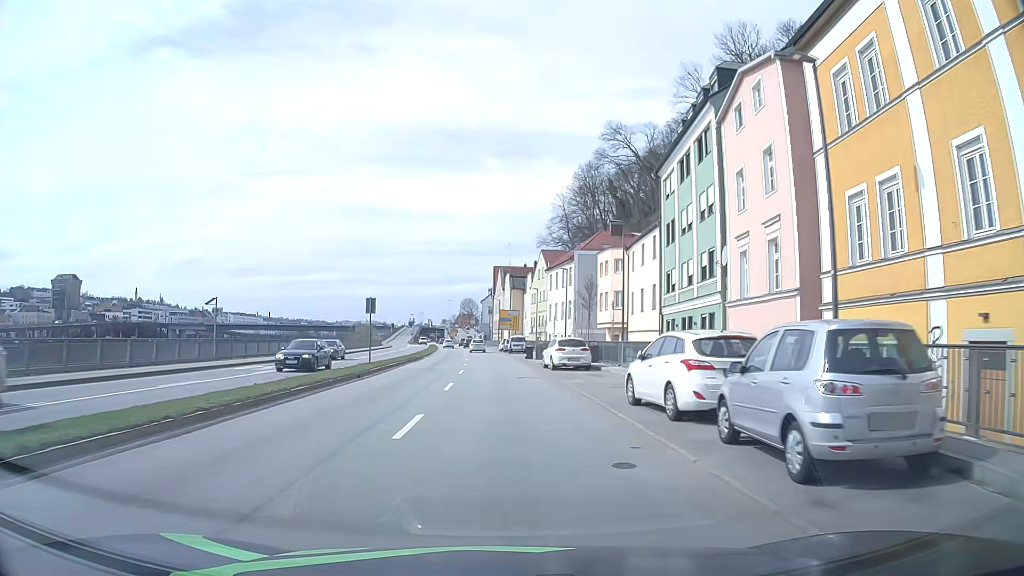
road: primary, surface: asphalt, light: Day
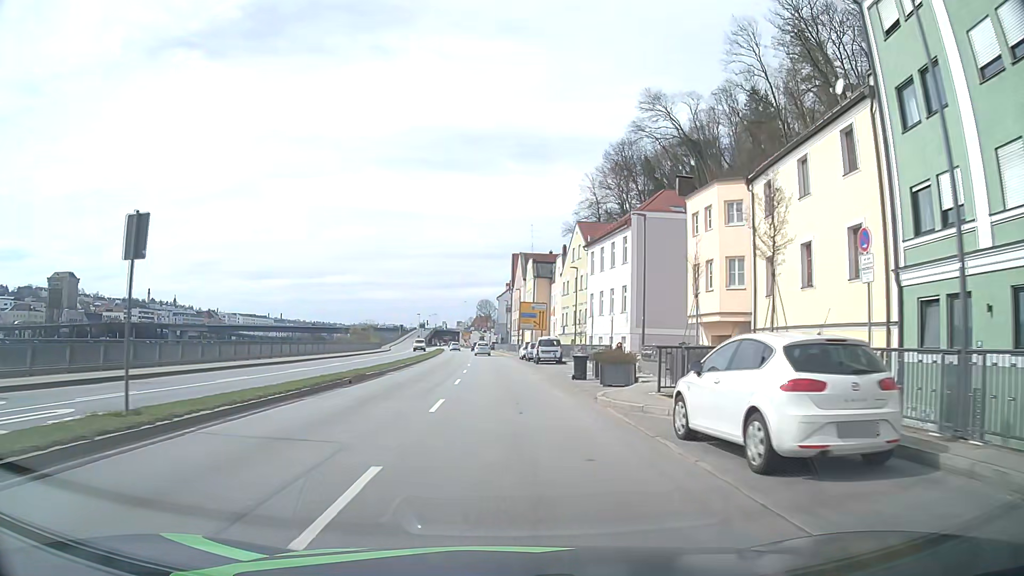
(-0.2, +23.0) m; -2°
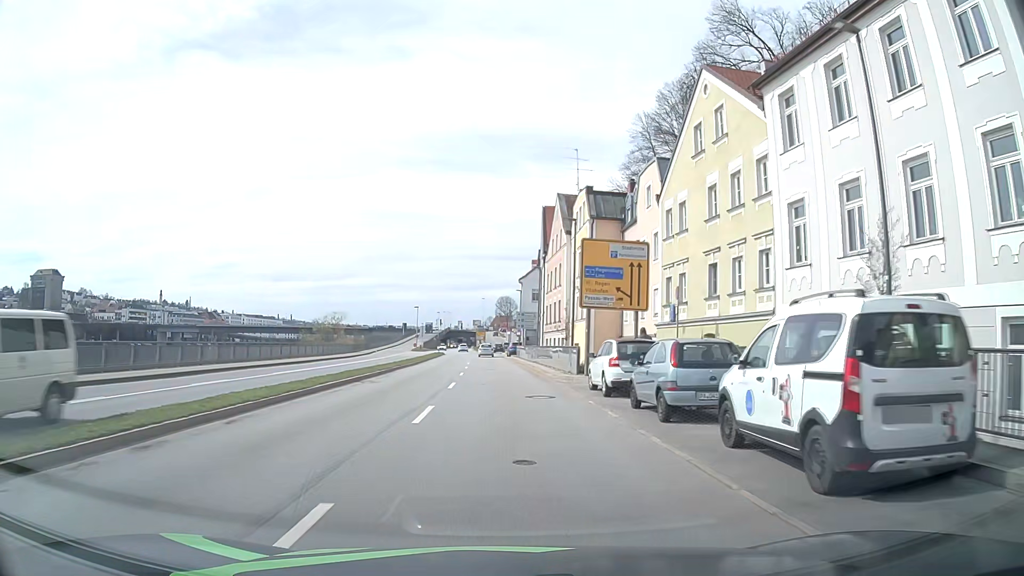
(-0.4, +37.8) m; -2°
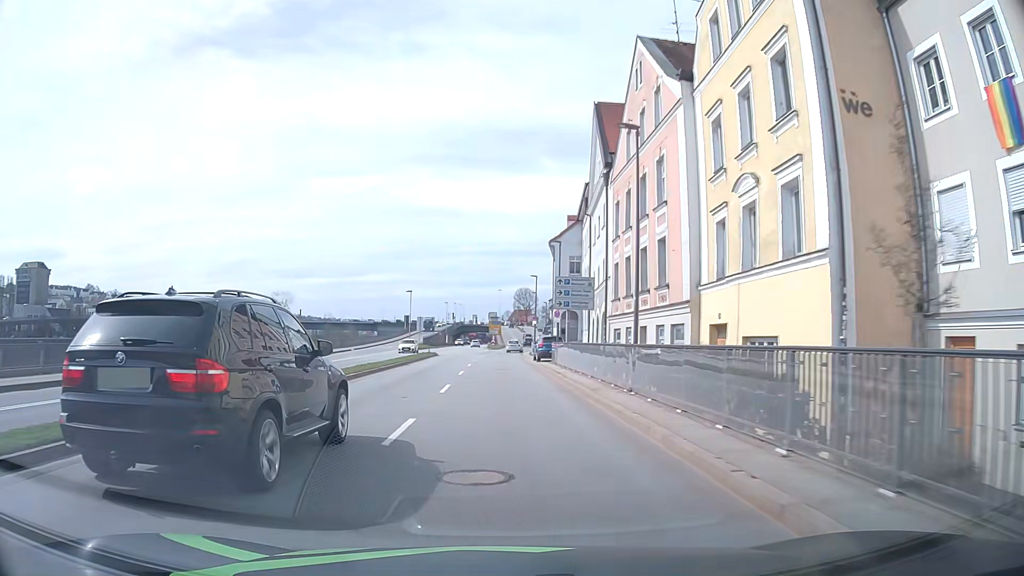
(-0.4, +30.0) m; -1°
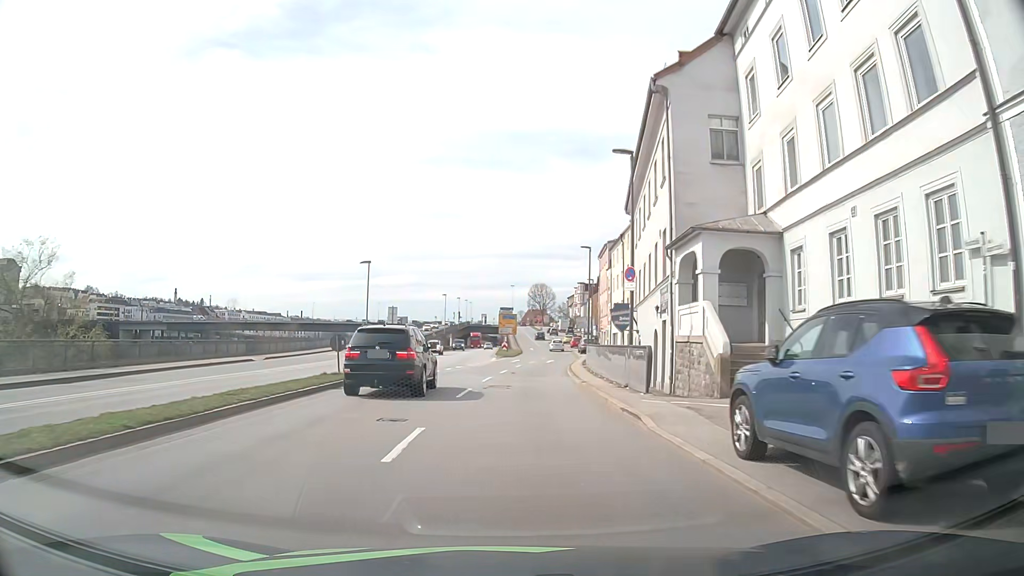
(-0.8, +37.1) m; -1°
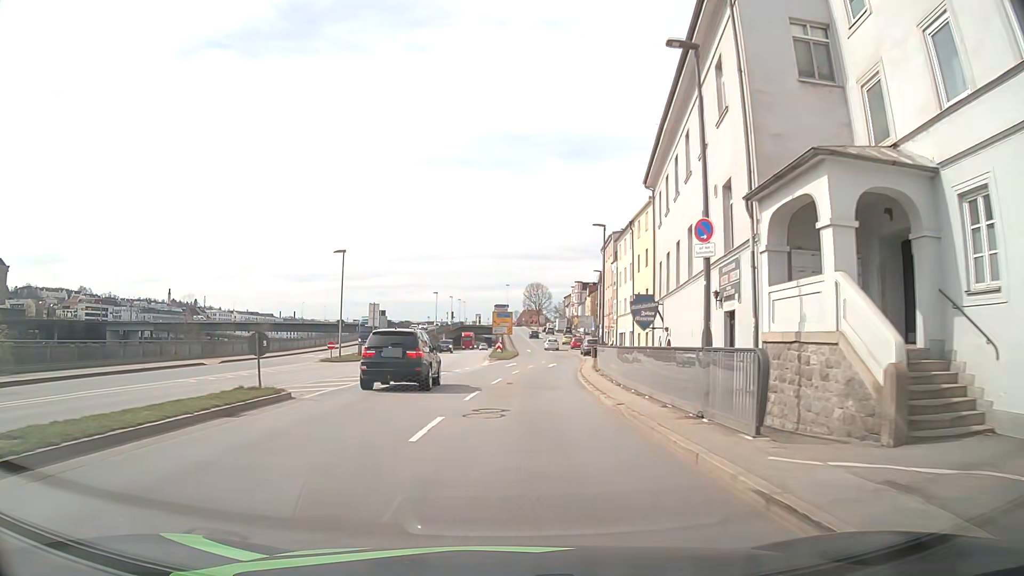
(0.0, +7.3) m; +1°
(0, +10) (0, +20) (+1, +30) (+2, +40) (+3, +50) (+4, +60) (+5, +70) (+5, +80) (+5, +90) (+6, +100) m
